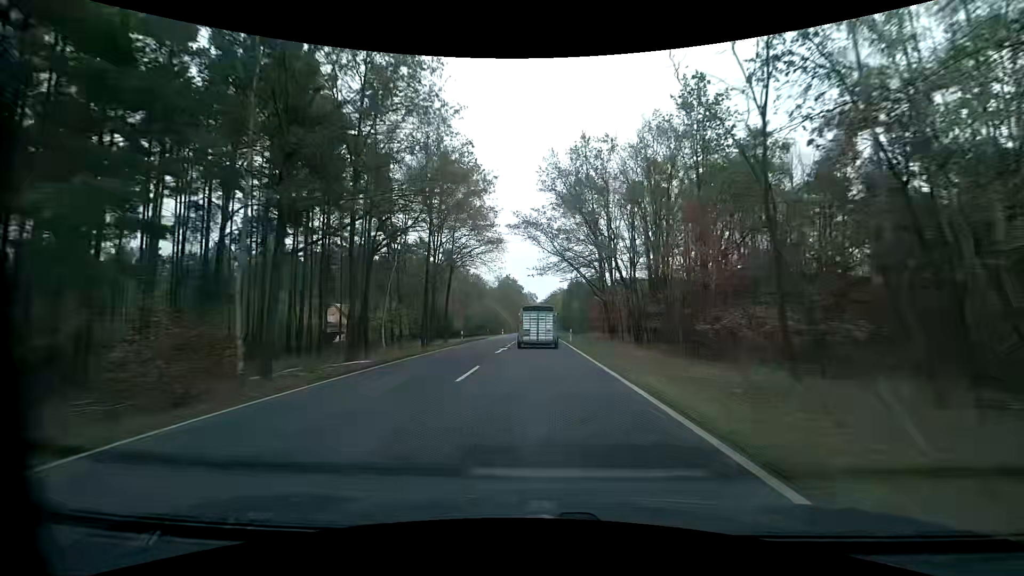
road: primary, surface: asphalt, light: Day
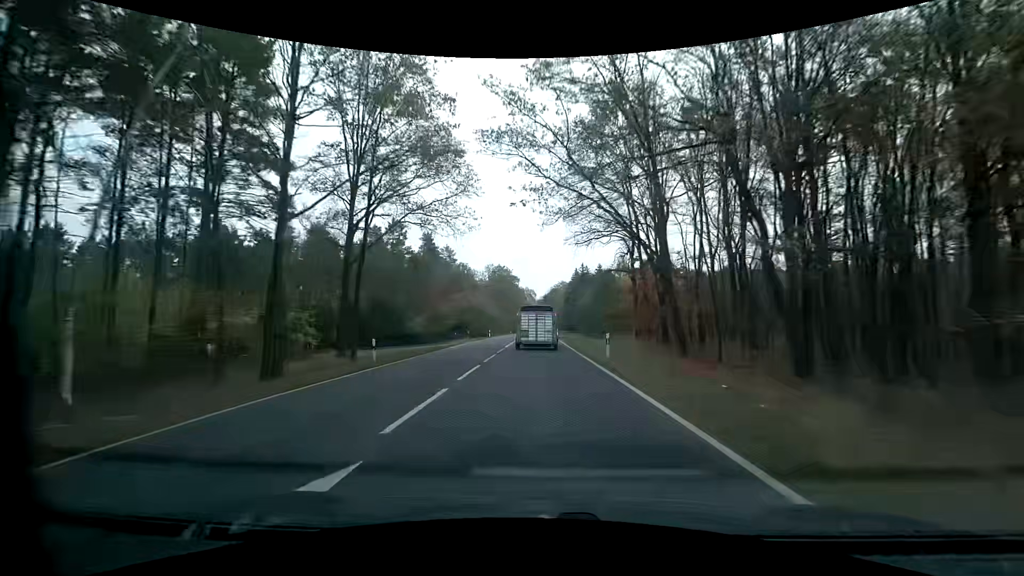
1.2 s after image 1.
(+0.1, +23.5) m; 0°
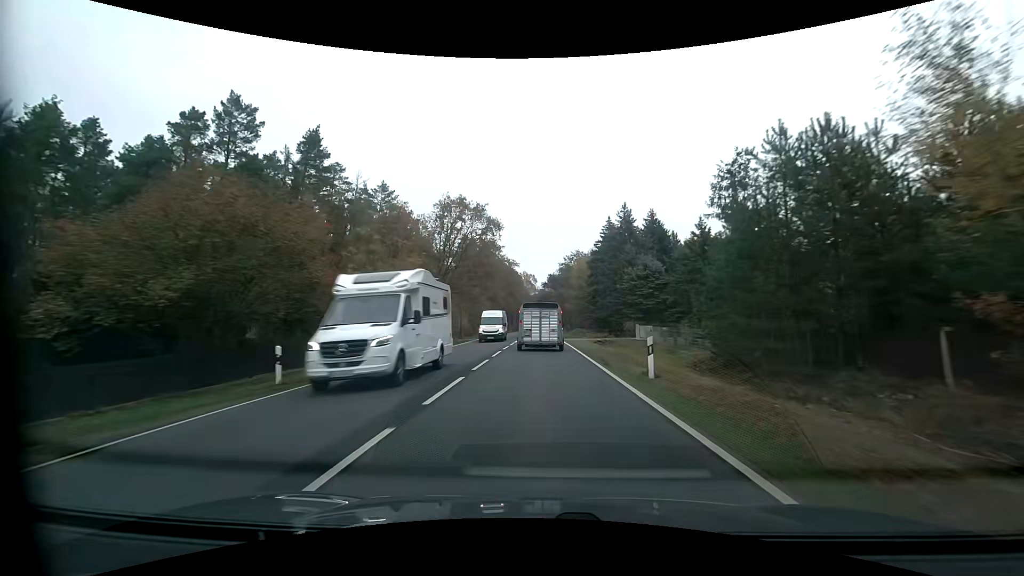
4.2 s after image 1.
(-0.3, +57.6) m; 0°
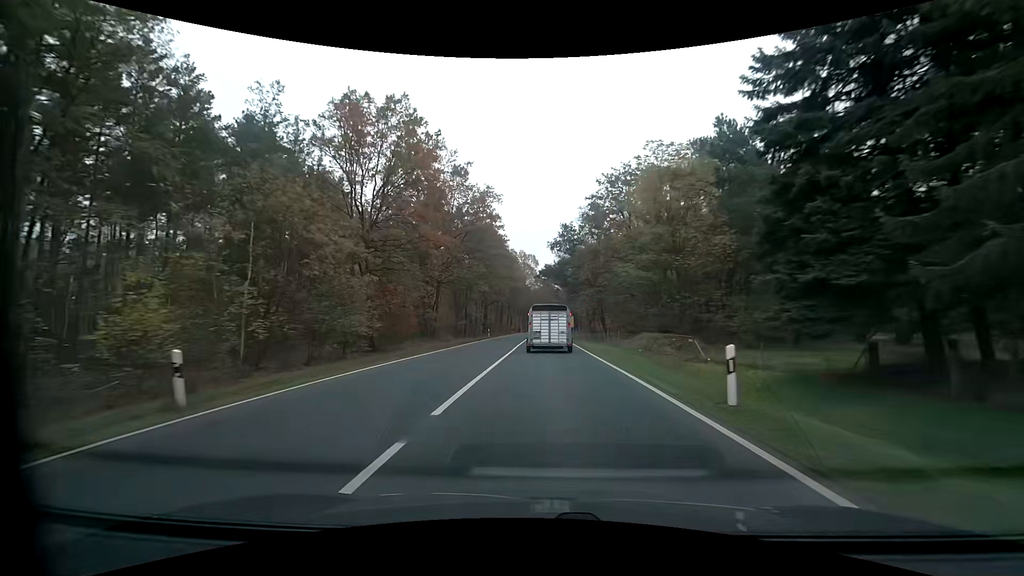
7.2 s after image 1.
(-0.2, +54.3) m; 0°
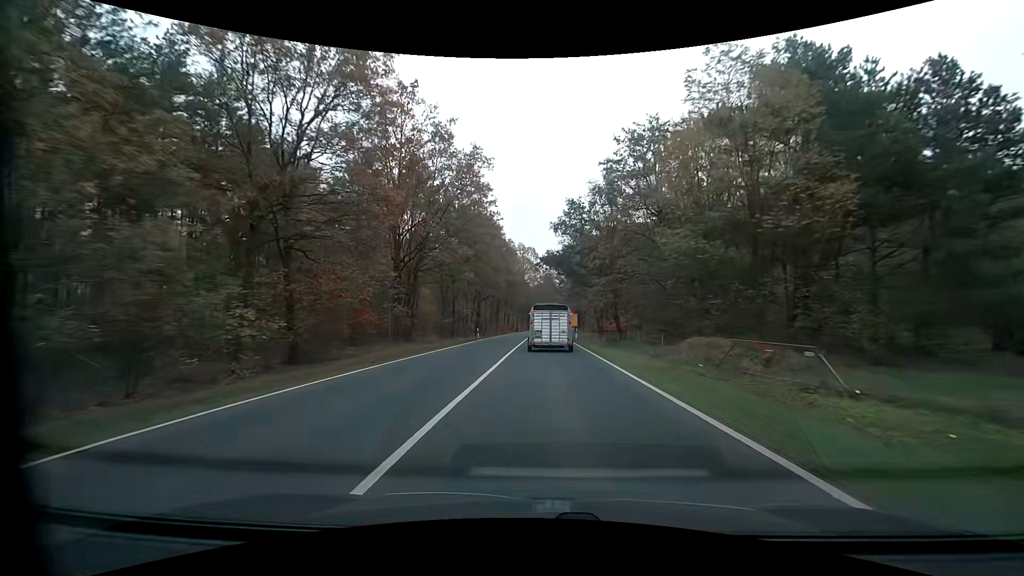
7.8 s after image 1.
(0.0, +10.6) m; 0°
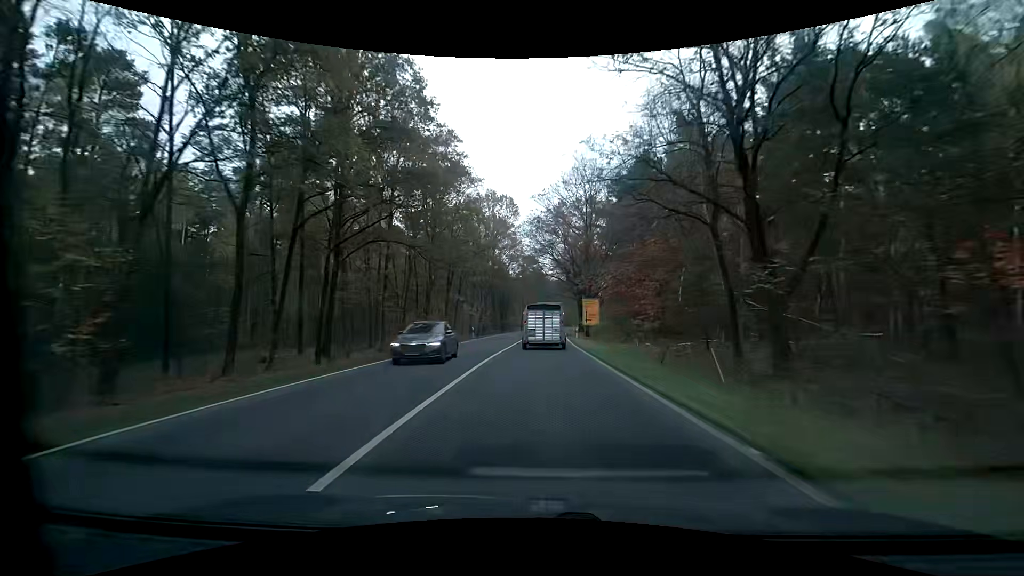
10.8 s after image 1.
(+0.7, +53.3) m; +2°
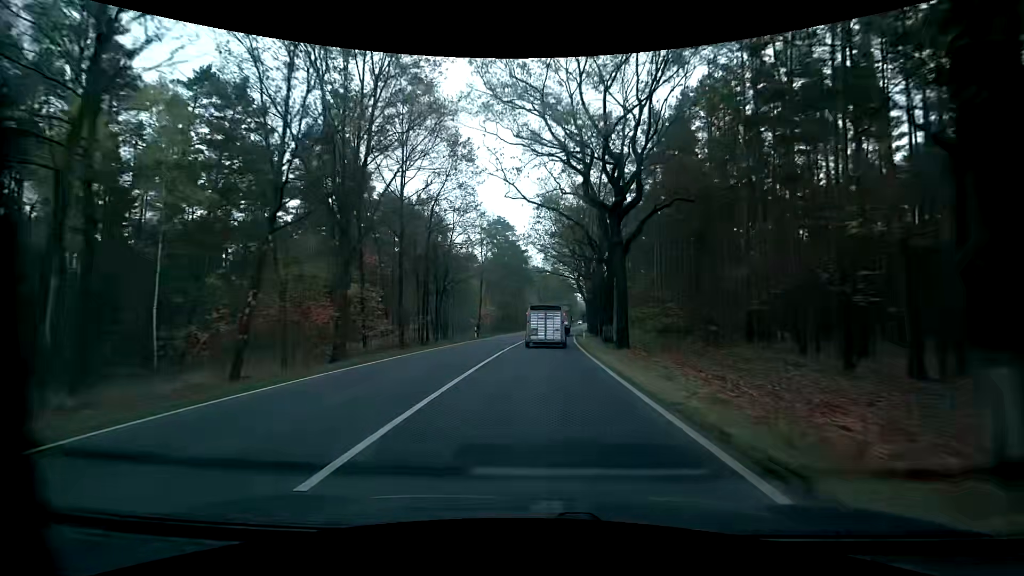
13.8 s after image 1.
(+1.1, +53.8) m; +2°
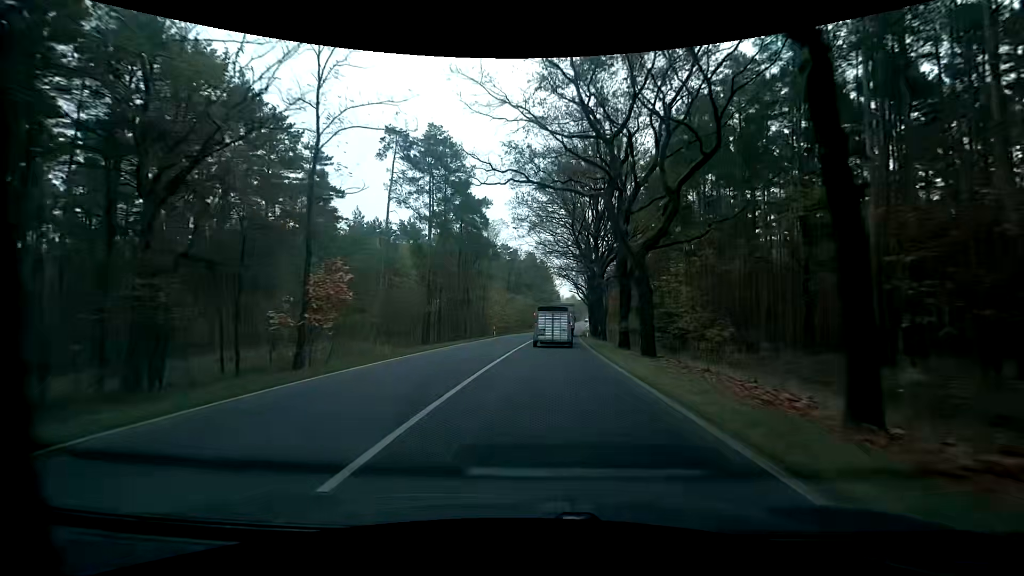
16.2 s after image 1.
(+1.0, +43.7) m; +3°
(0, +10) (0, +20) (+1, +30) (+1, +40) (+2, +50) (+3, +60) (+4, +70) (+5, +80) (+6, +90) (+7, +100) m
